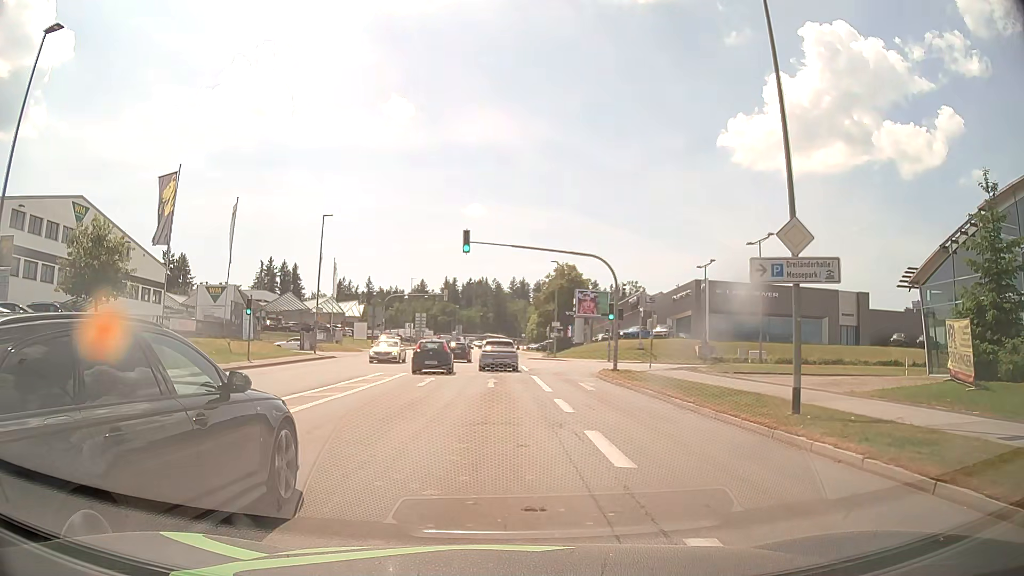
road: tertiary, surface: asphalt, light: Day
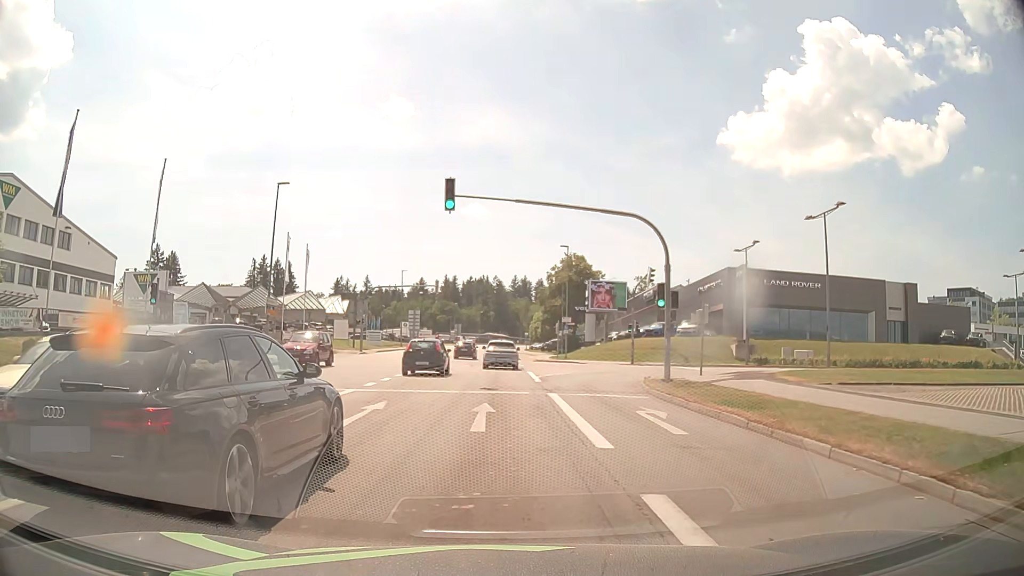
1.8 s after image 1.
(0.0, +10.8) m; 0°
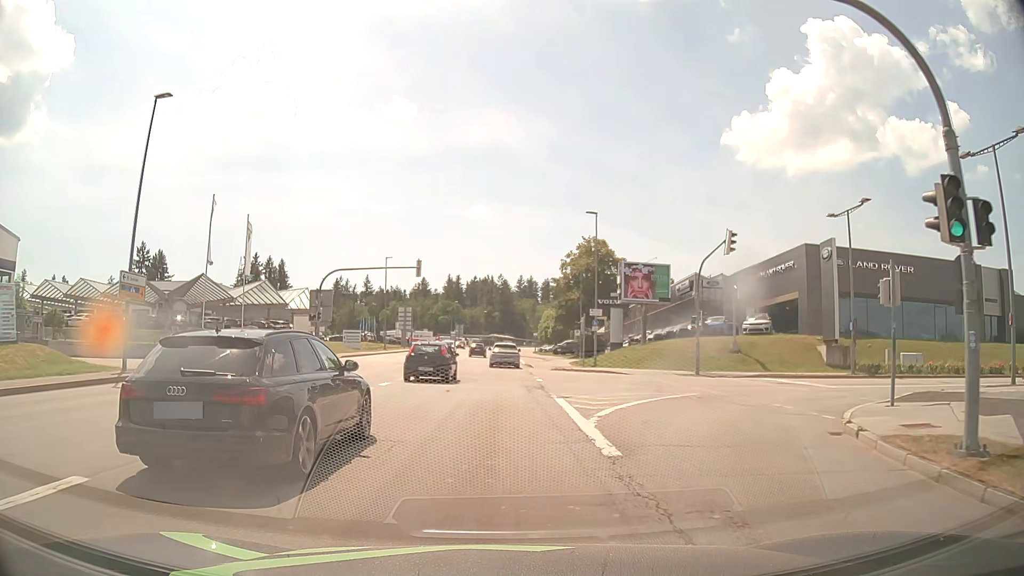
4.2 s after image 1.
(-0.1, +16.4) m; -1°
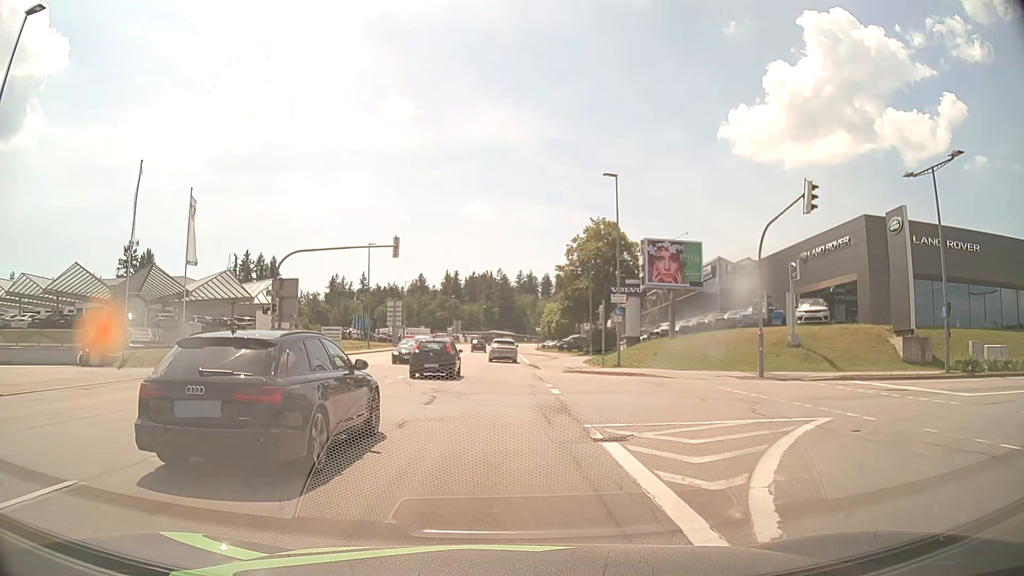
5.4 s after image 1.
(0.0, +9.1) m; 0°
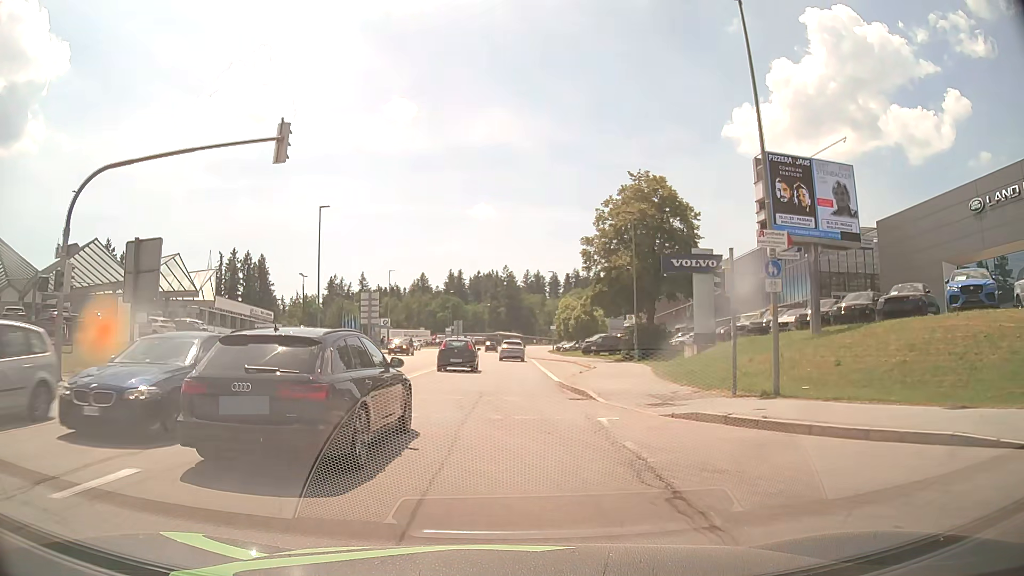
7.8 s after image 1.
(-0.2, +20.1) m; -1°
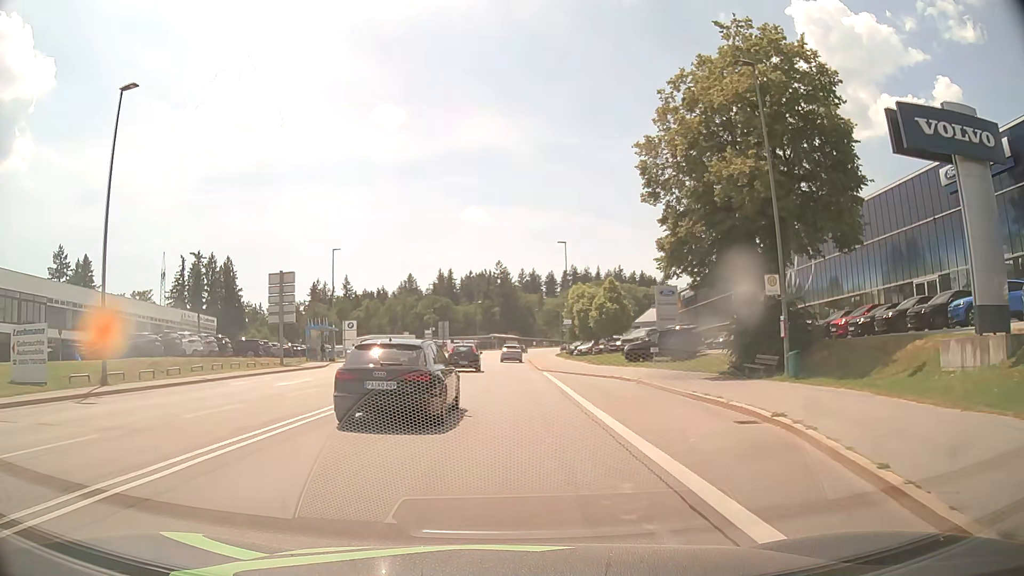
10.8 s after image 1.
(0.0, +26.1) m; 0°
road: secondary
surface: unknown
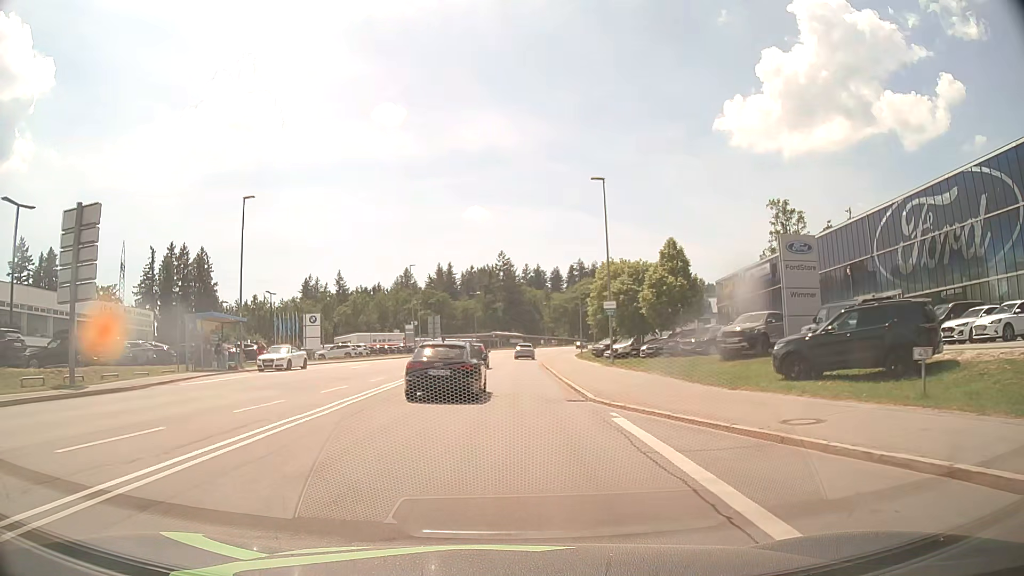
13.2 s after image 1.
(0.0, +23.0) m; 0°
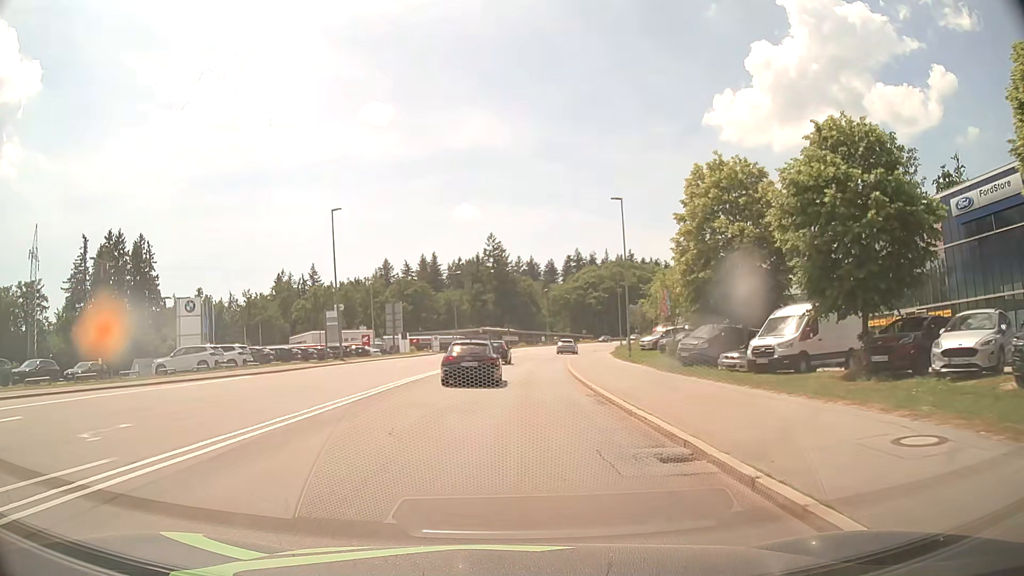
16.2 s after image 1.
(+0.1, +33.0) m; +1°
(0, +10) (0, +20) (+1, +30) (+1, +40) (+2, +50) (+4, +60) (+6, +70) (+8, +79) (+10, +89) (+13, +99) m
